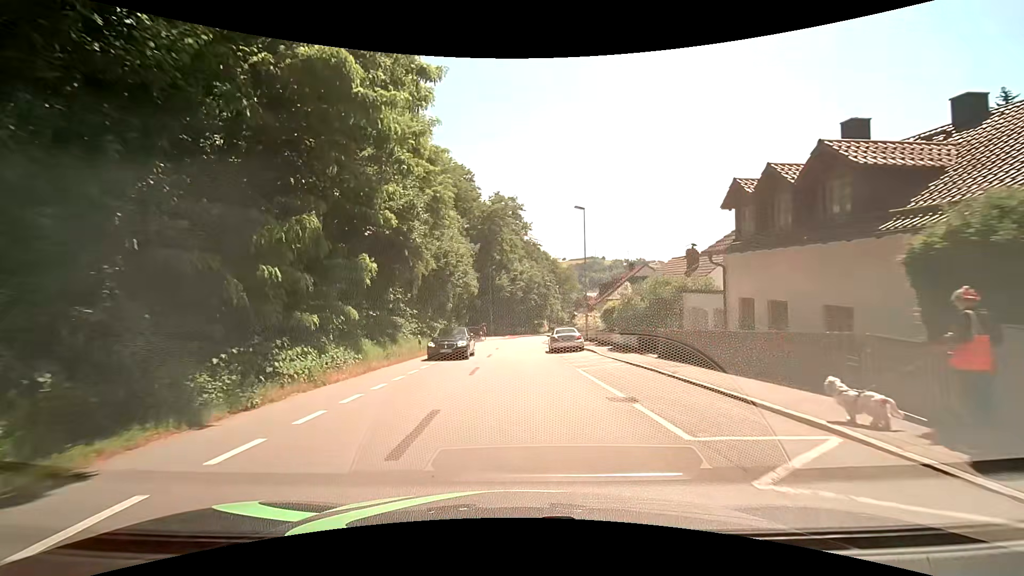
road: tertiary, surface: asphalt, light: Day
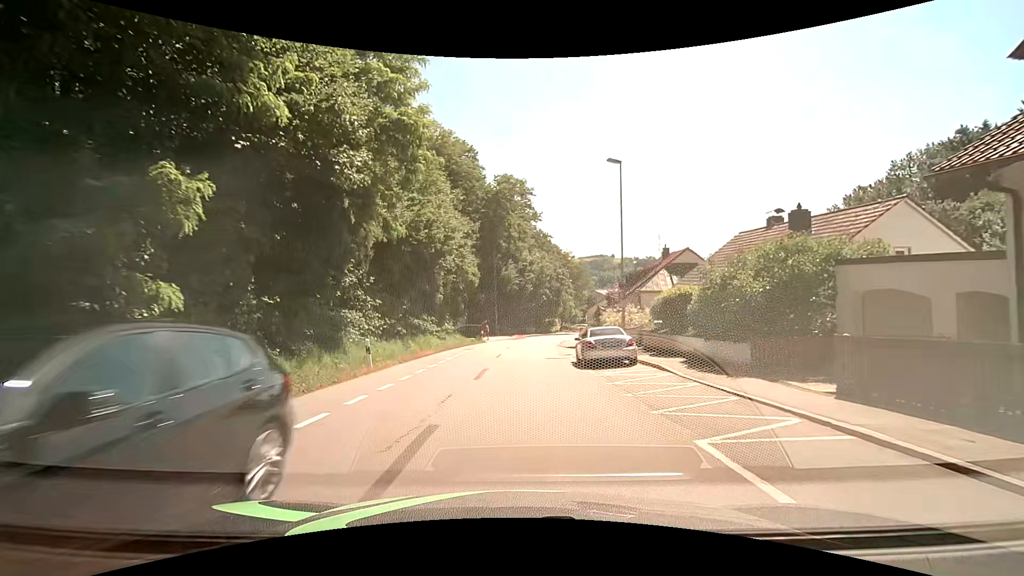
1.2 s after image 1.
(-0.1, +10.3) m; -1°
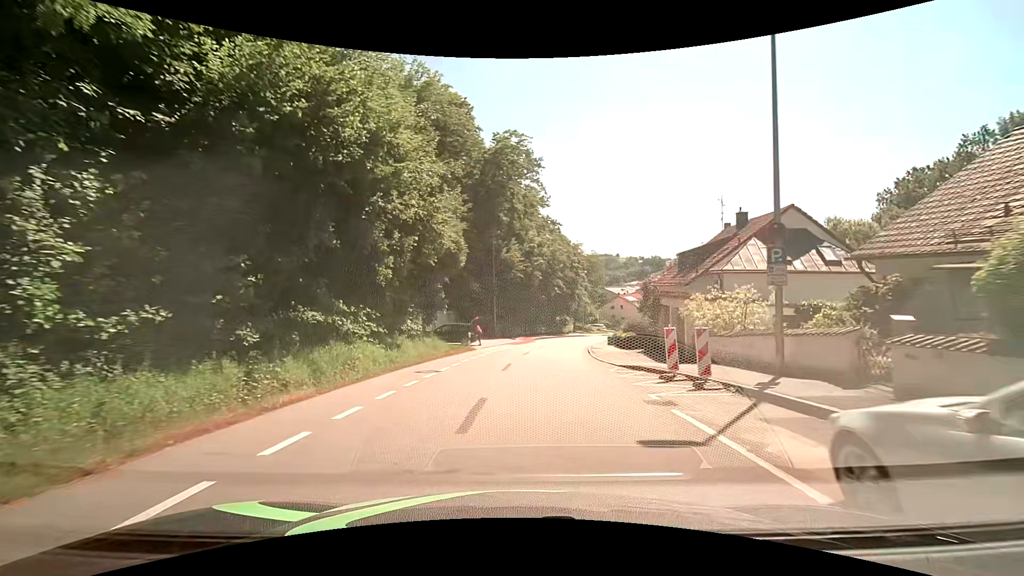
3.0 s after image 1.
(-0.2, +15.6) m; -1°
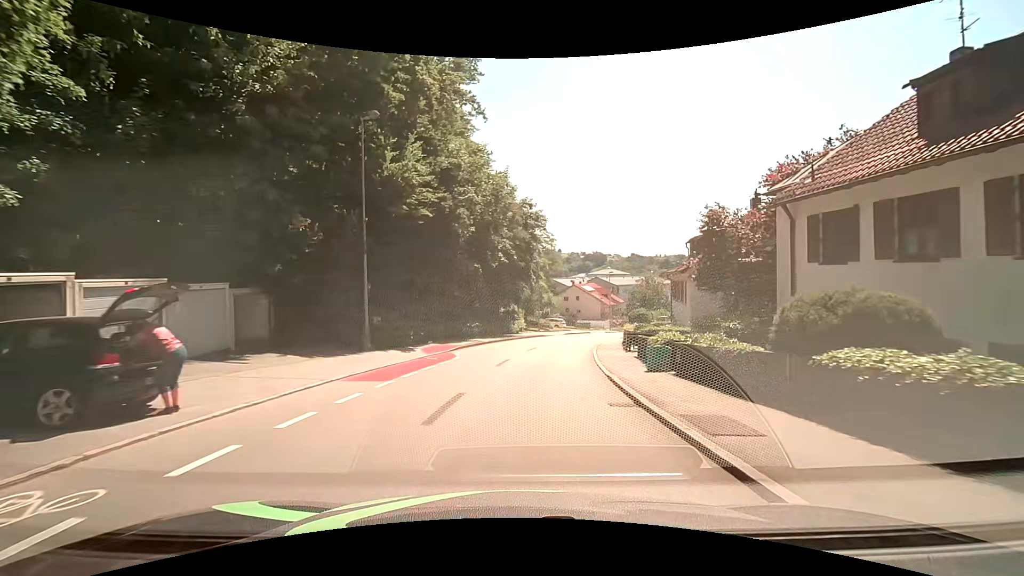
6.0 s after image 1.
(+1.6, +26.4) m; +7°
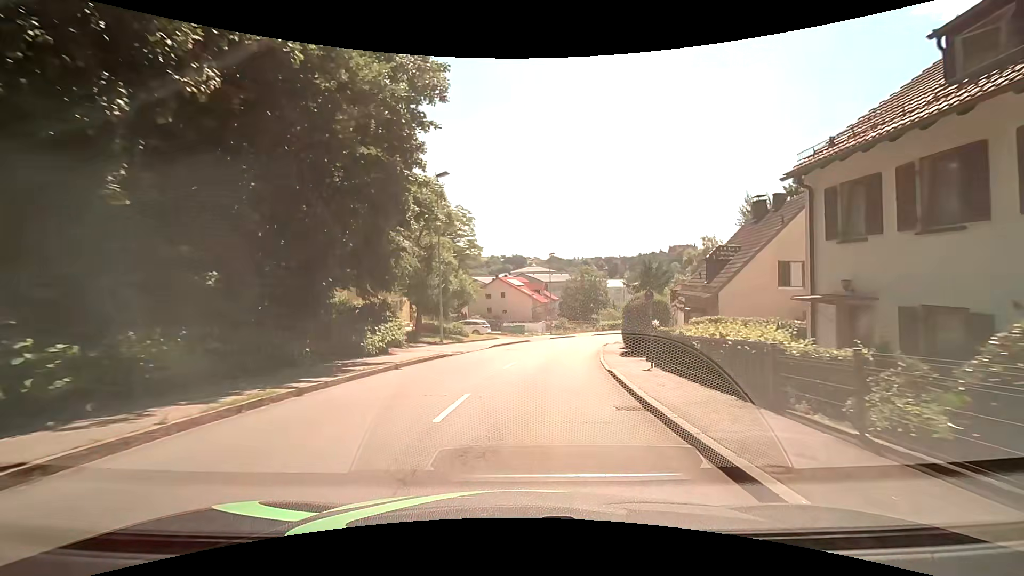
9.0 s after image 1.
(+1.8, +26.3) m; +9°
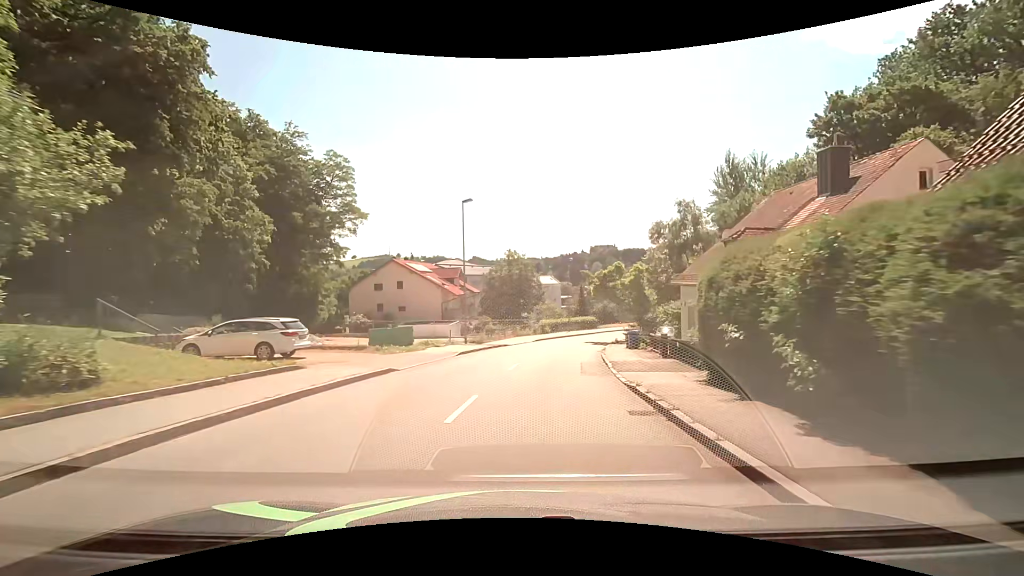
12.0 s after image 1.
(+1.8, +26.5) m; +8°
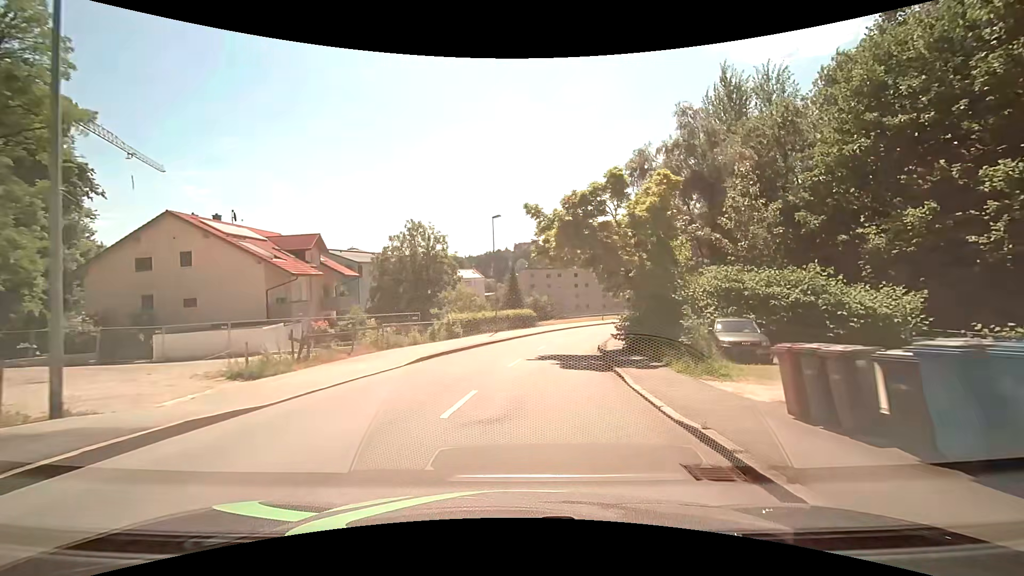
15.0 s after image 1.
(+2.4, +26.2) m; +9°
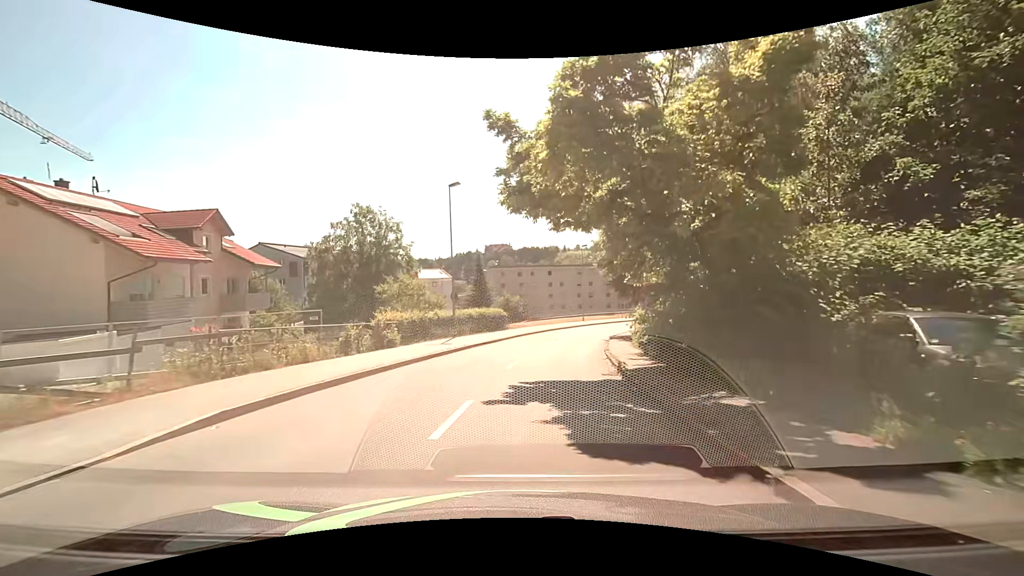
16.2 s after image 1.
(+0.3, +10.2) m; +4°
(0, +10) (+1, +20) (+3, +30) (+5, +40) (+8, +49) (+12, +58) (+17, +67) (+23, +75) (+30, +82) (+37, +89) m
